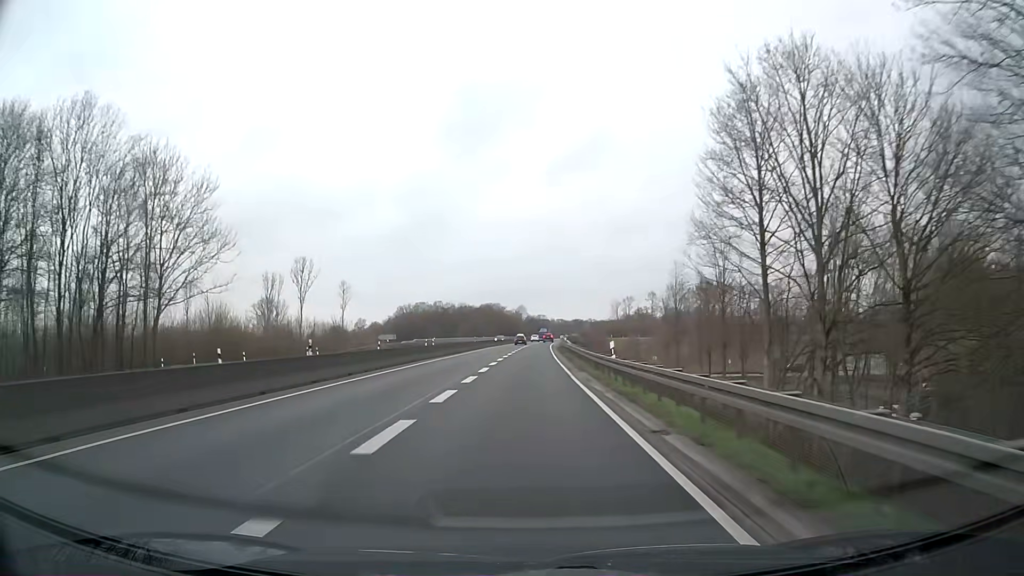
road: trunk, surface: asphalt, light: Day
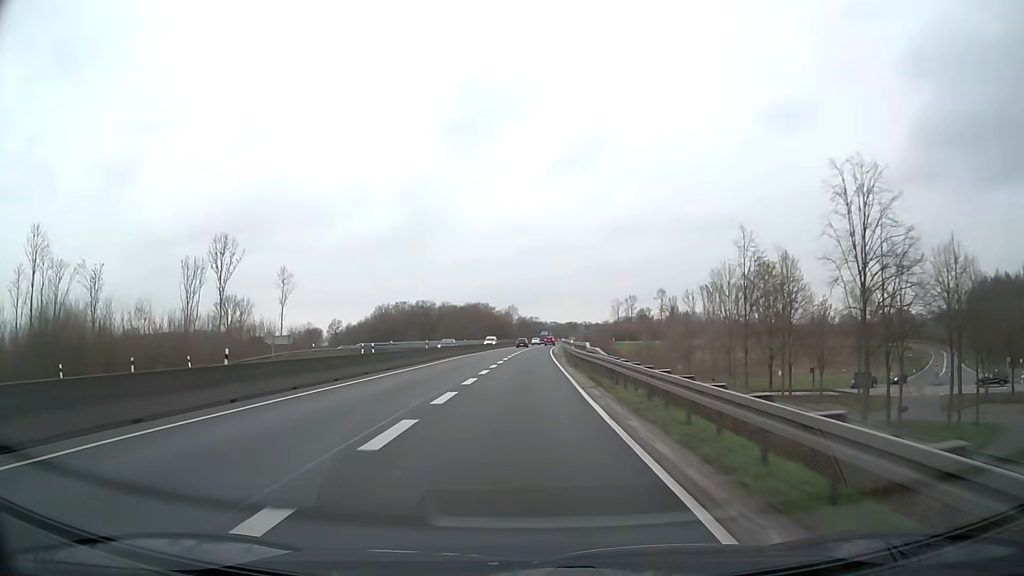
(+0.3, +29.3) m; +1°
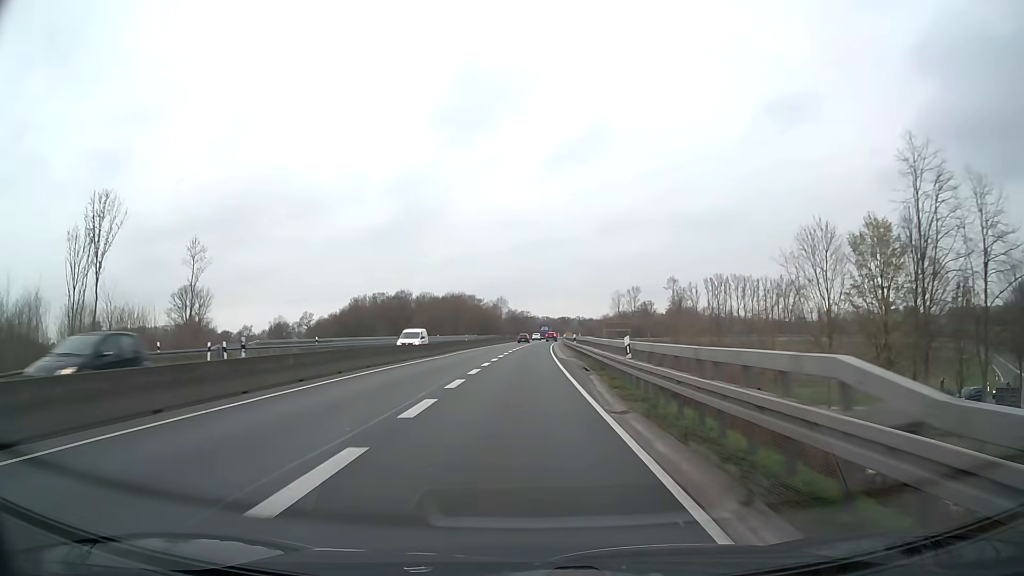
(+0.1, +27.0) m; +1°
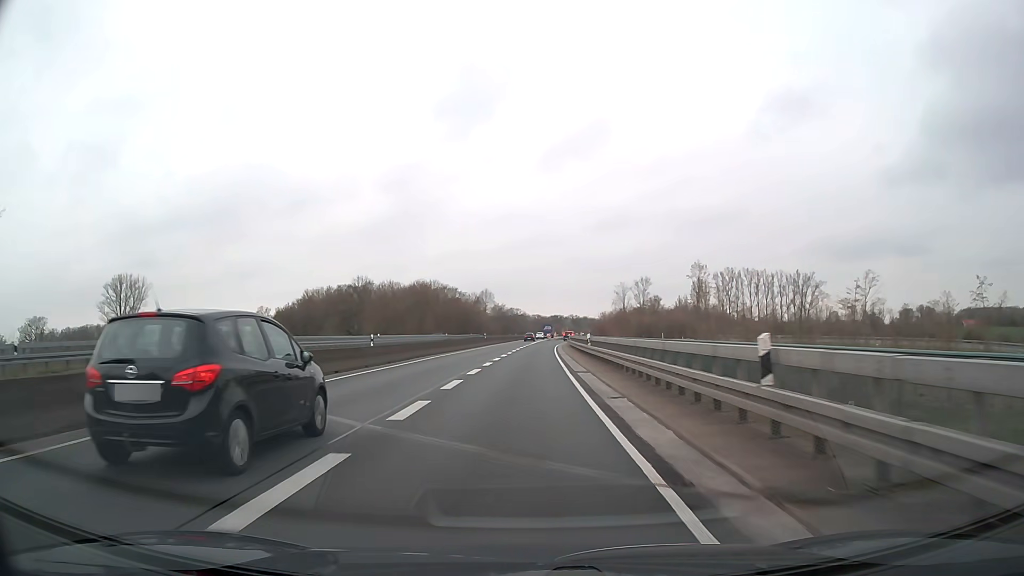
(+0.3, +36.1) m; +1°
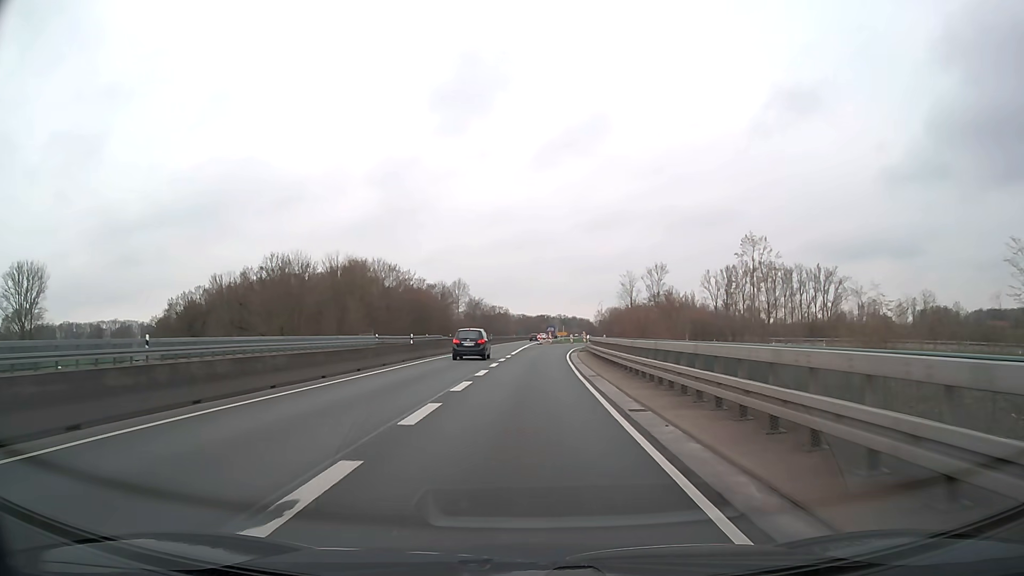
(+0.4, +42.1) m; +1°
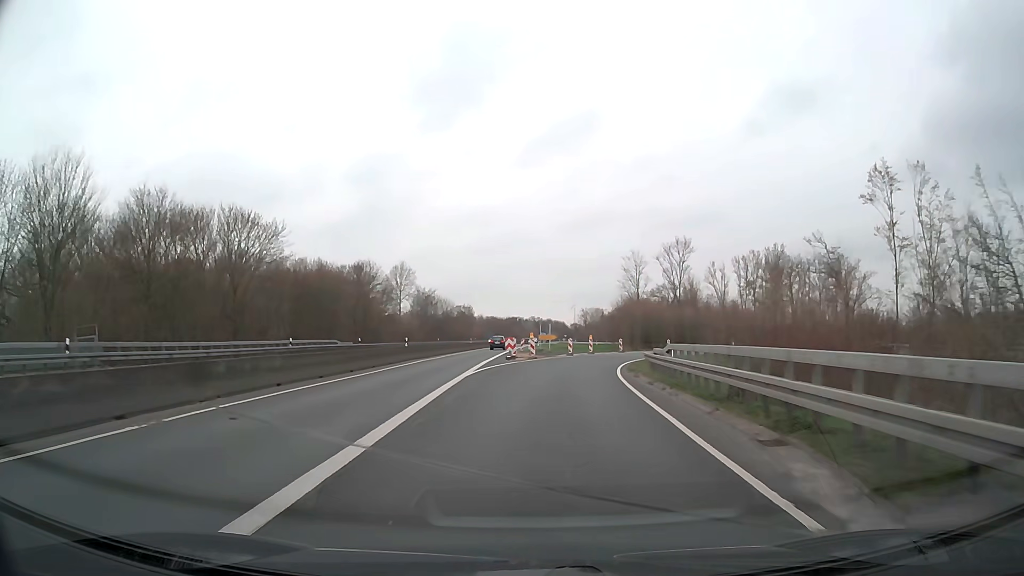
(+0.8, +46.1) m; +2°
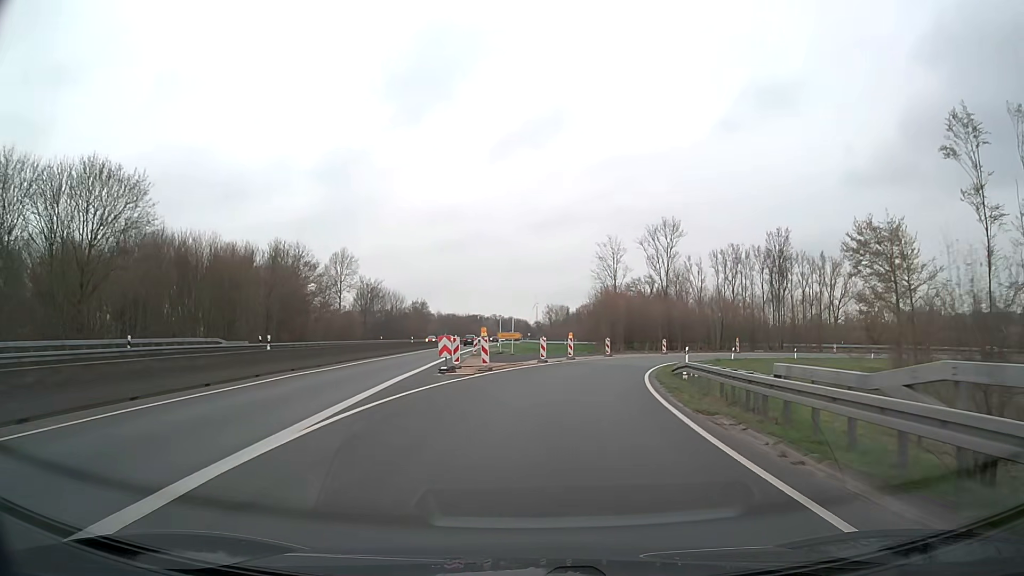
(+0.4, +17.1) m; +3°
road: trunk_link
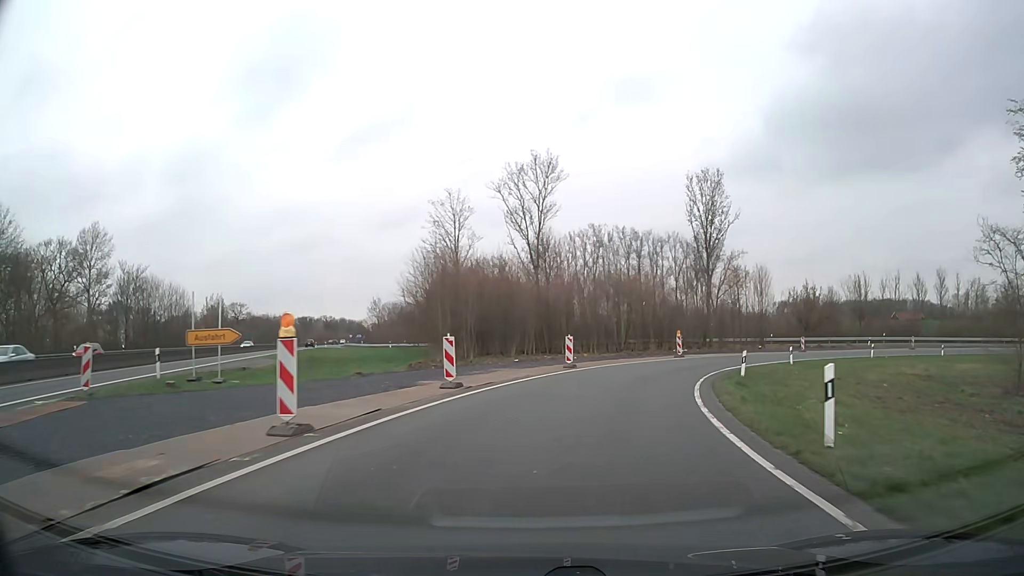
(+3.6, +32.4) m; +14°
(0, +10) (+2, +20) (+5, +29) (+10, +38) (+16, +46) (+24, +53) (+32, +57) (+42, +60) (+52, +61) (+62, +60) m
